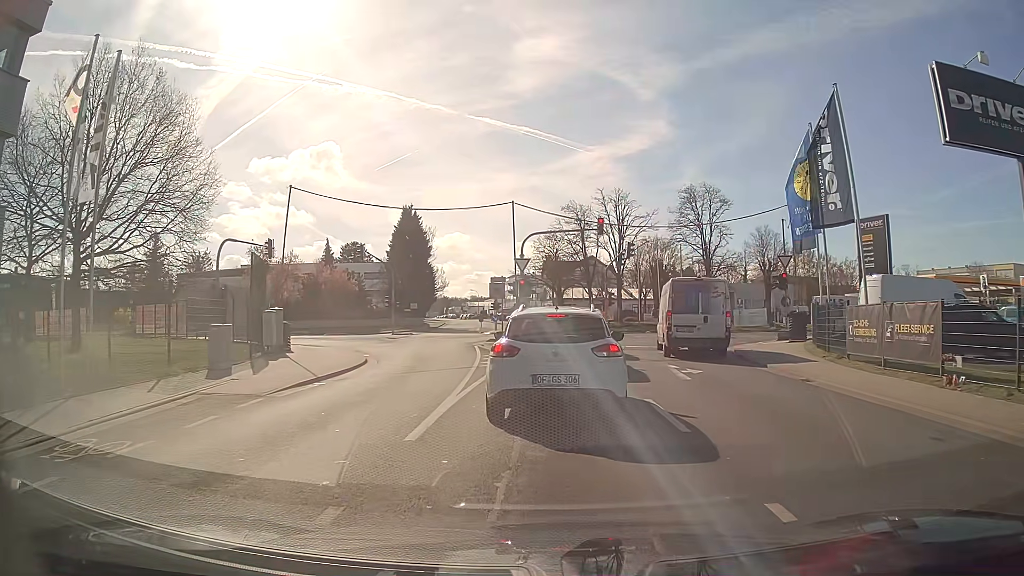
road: tertiary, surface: asphalt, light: Day
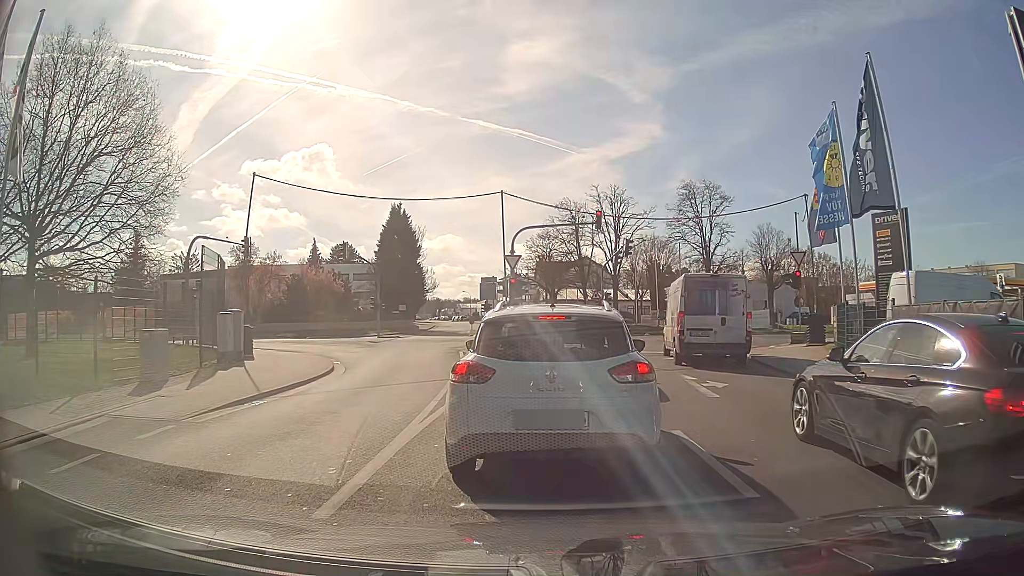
(0.0, +2.7) m; +1°
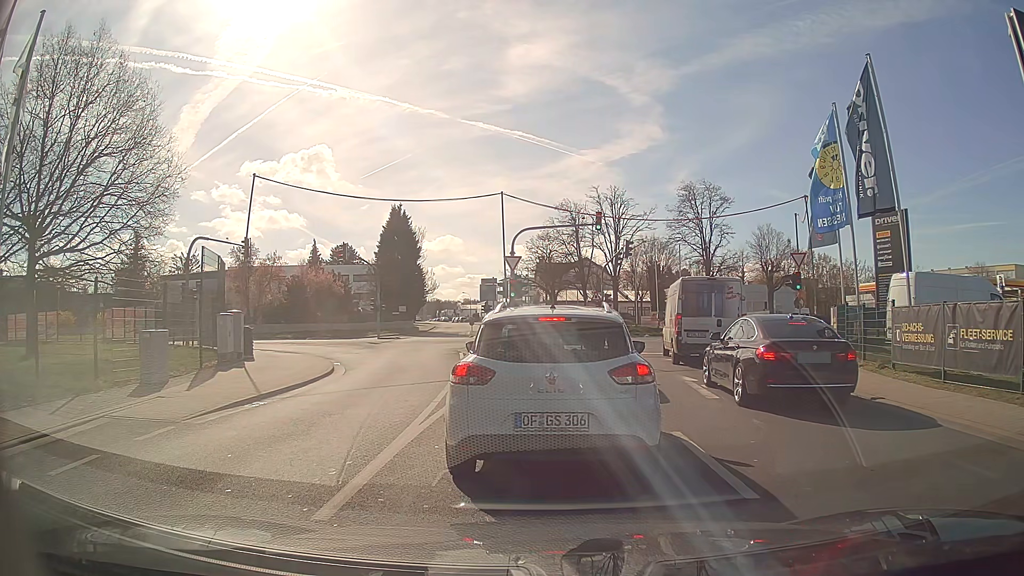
(0.0, +0.1) m; 0°
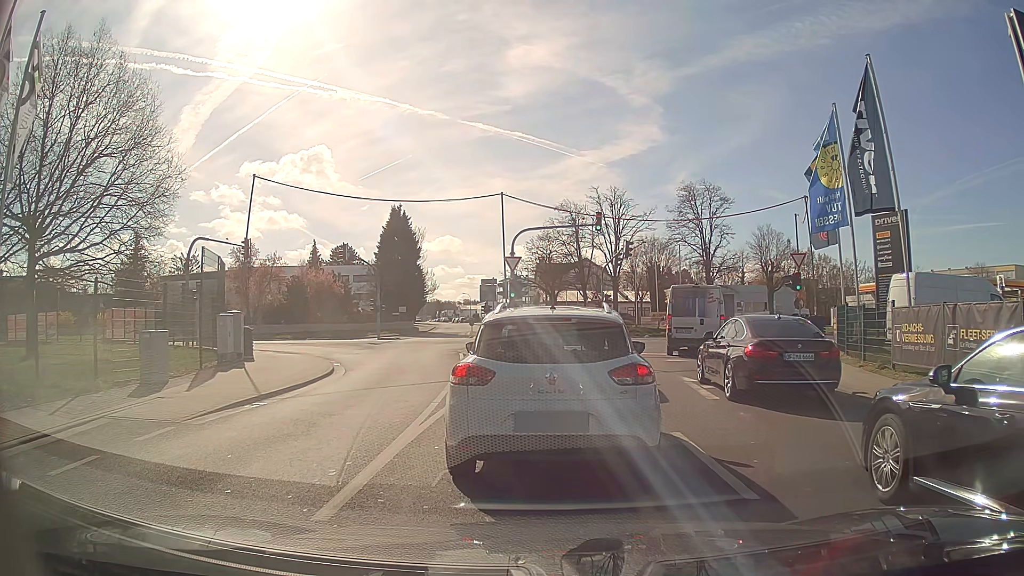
(0.0, 0.0) m; 0°
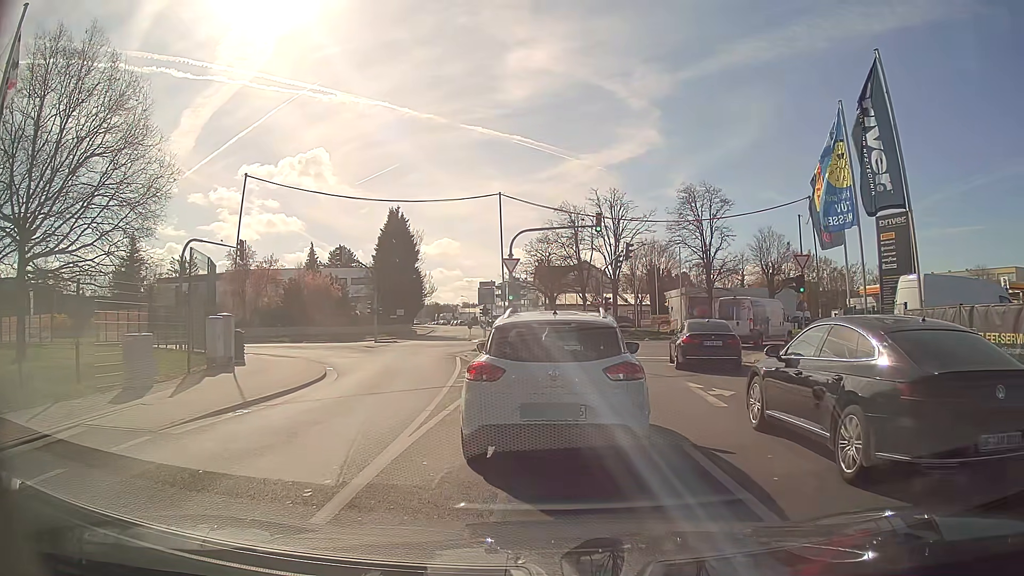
(0.0, +0.6) m; 0°
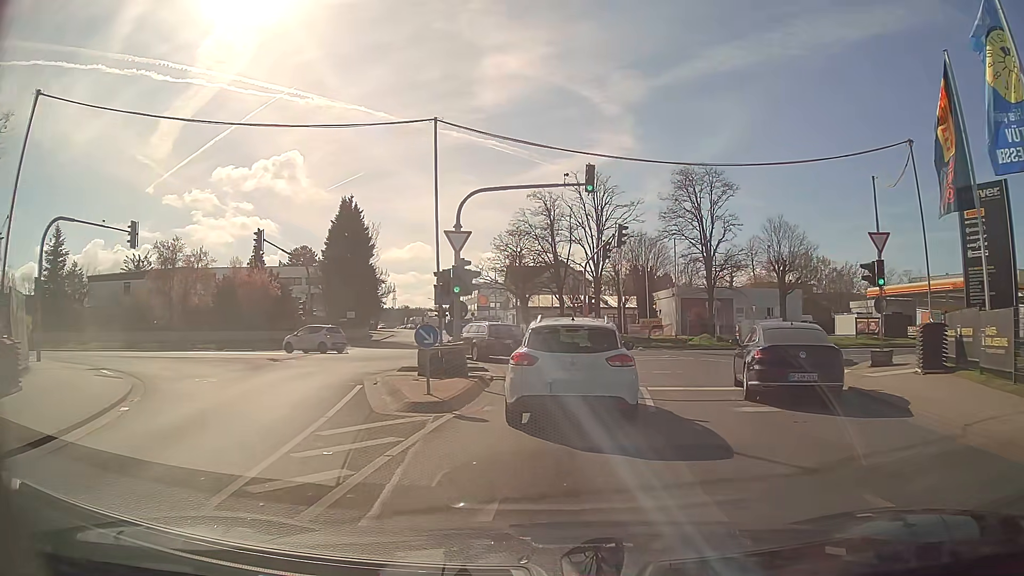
(+0.1, +10.9) m; +2°
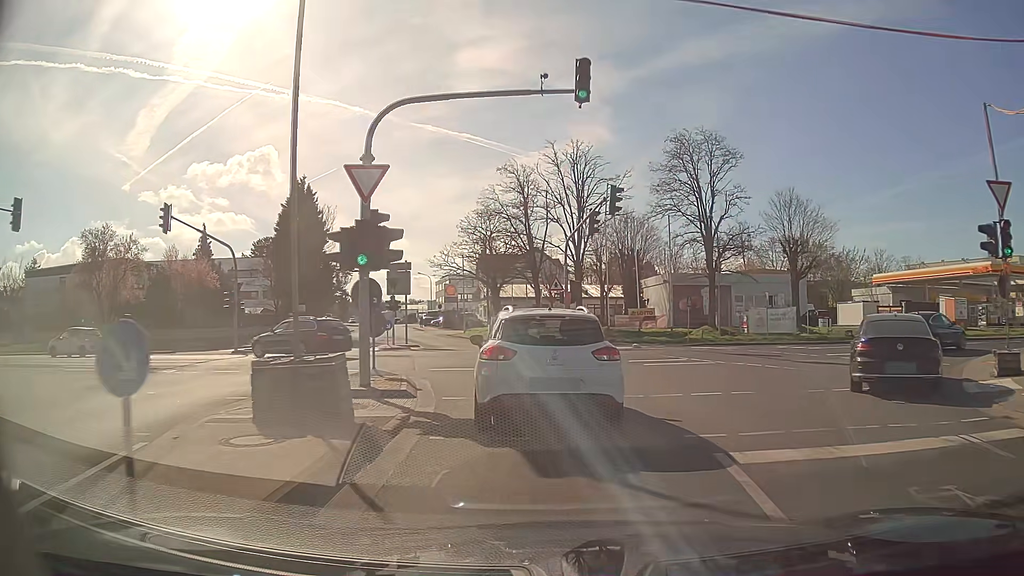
(+0.1, +8.1) m; +2°
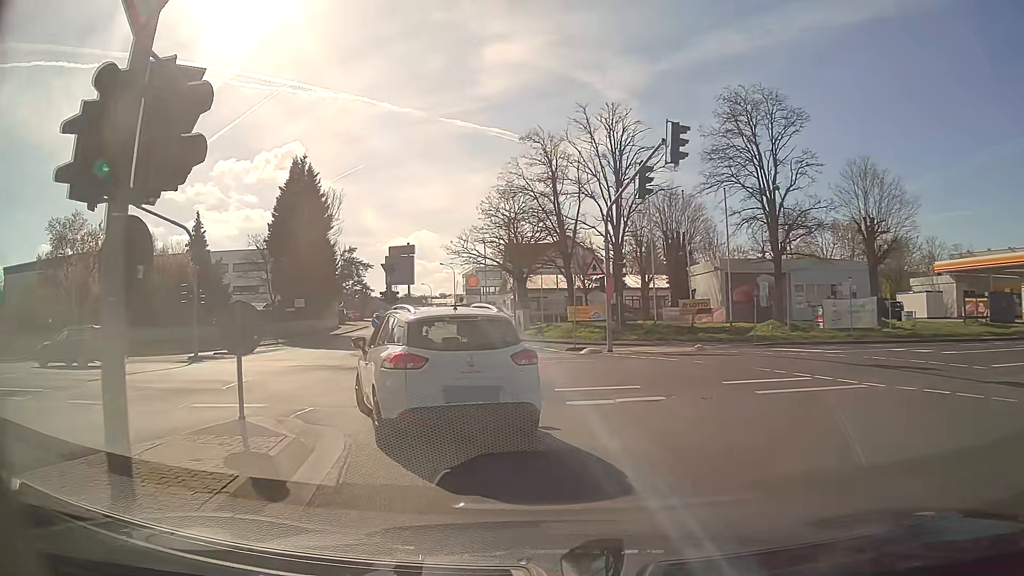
(0.0, +7.9) m; -3°
(-1, +10) (-7, +18) (-16, +22) (-26, +22) (-36, +22) (-46, +22) (-56, +21) (-66, +21) (-76, +21) (-86, +20) m
